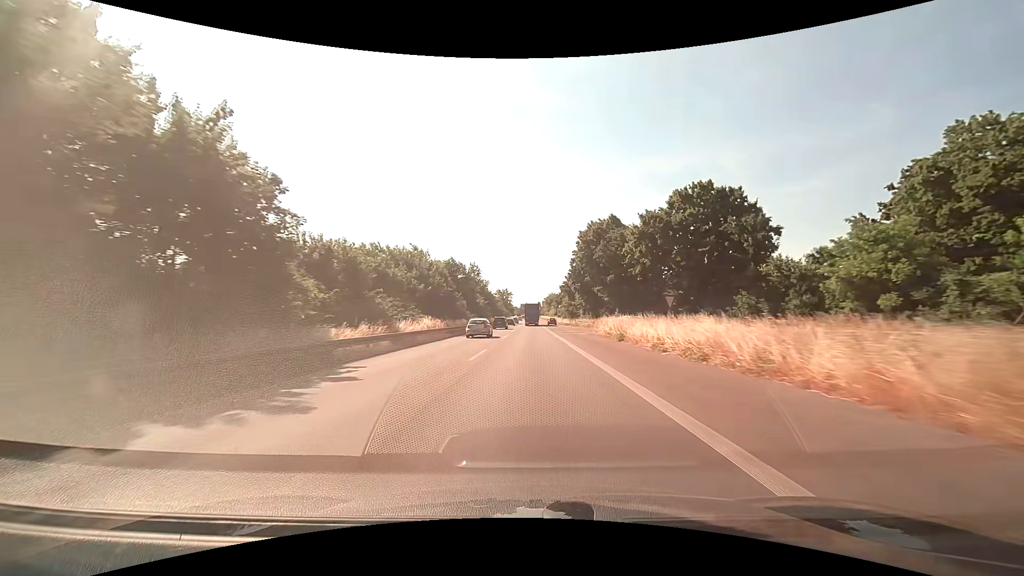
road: trunk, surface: asphalt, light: Day
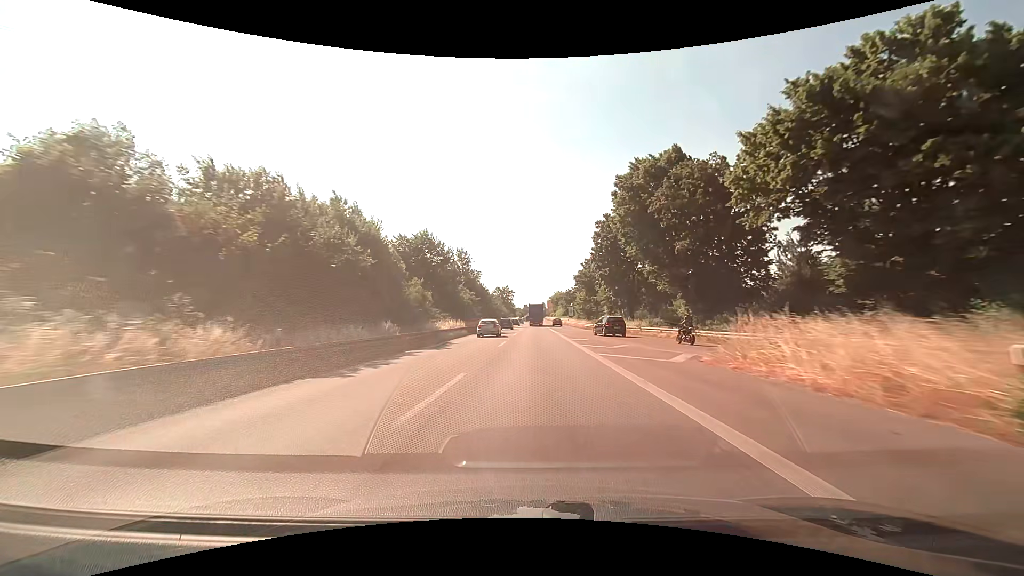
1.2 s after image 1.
(-0.2, +27.9) m; -1°
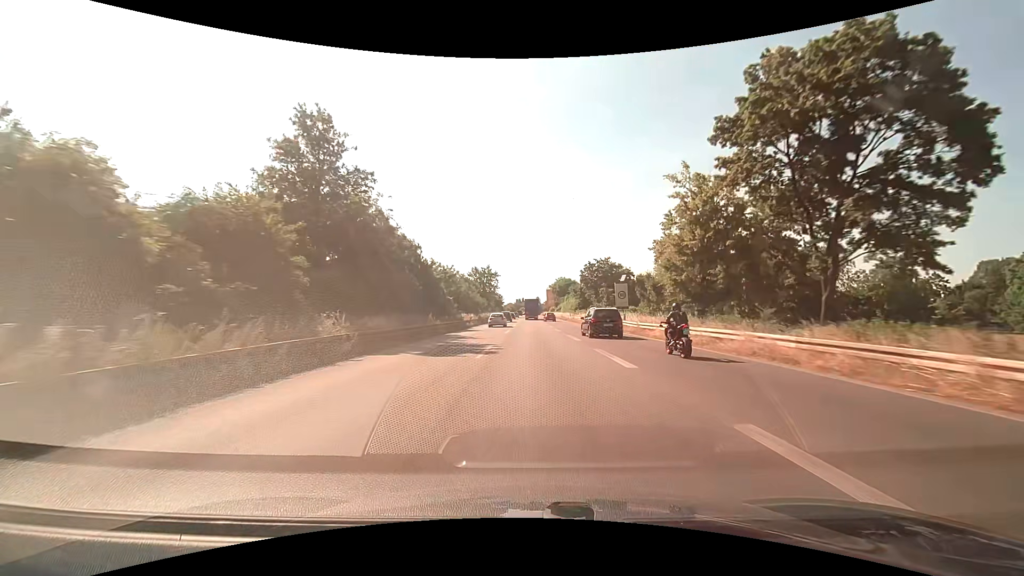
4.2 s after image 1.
(+0.4, +64.9) m; +1°
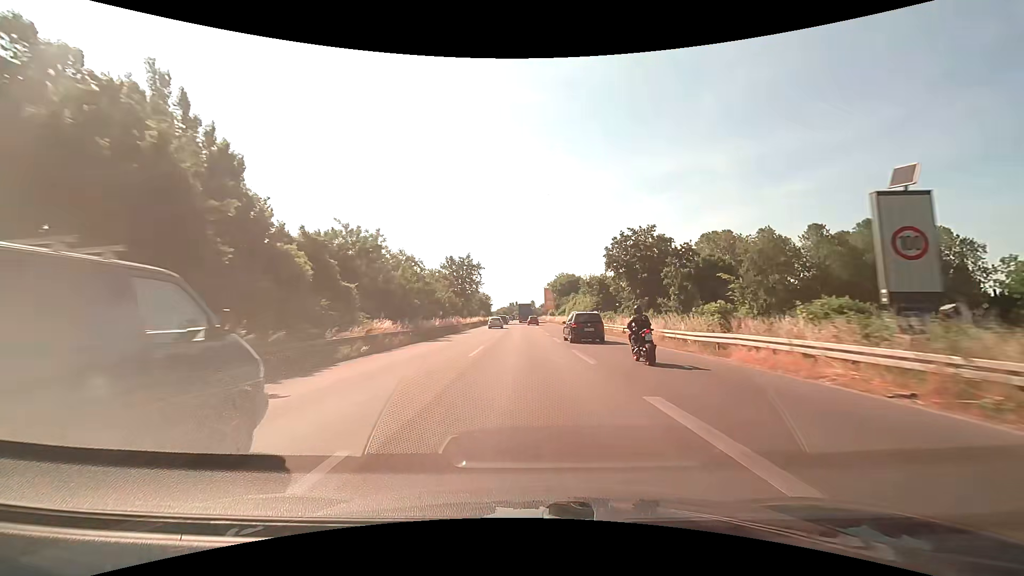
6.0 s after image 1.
(+0.3, +33.6) m; 0°
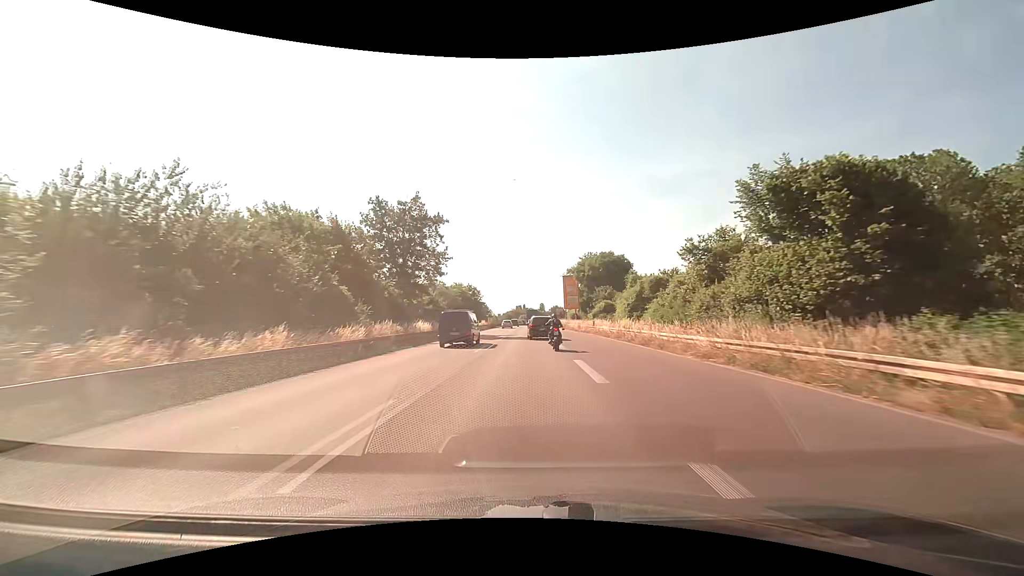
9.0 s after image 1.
(+0.1, +51.6) m; -1°
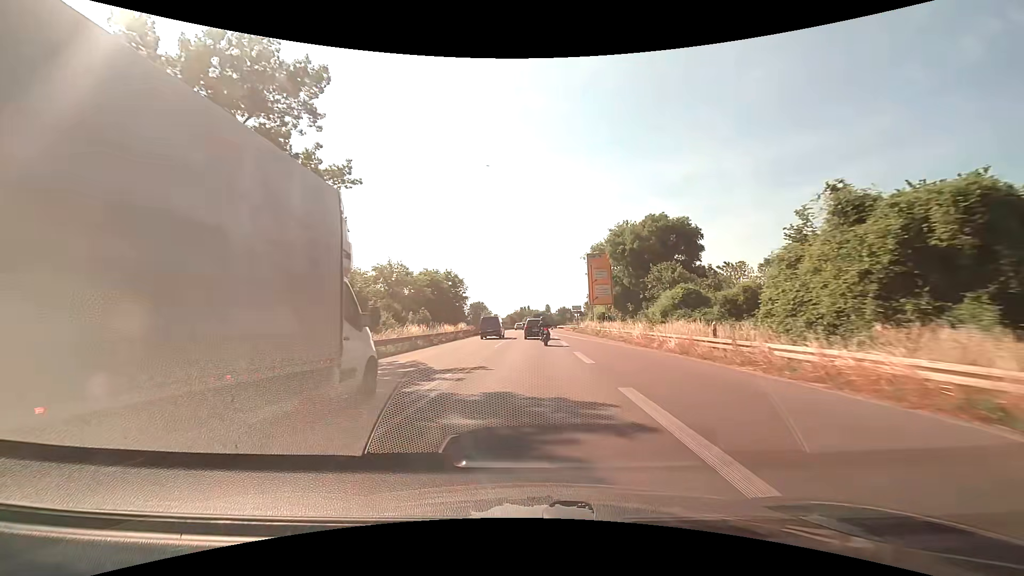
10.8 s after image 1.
(+0.3, +30.9) m; 0°
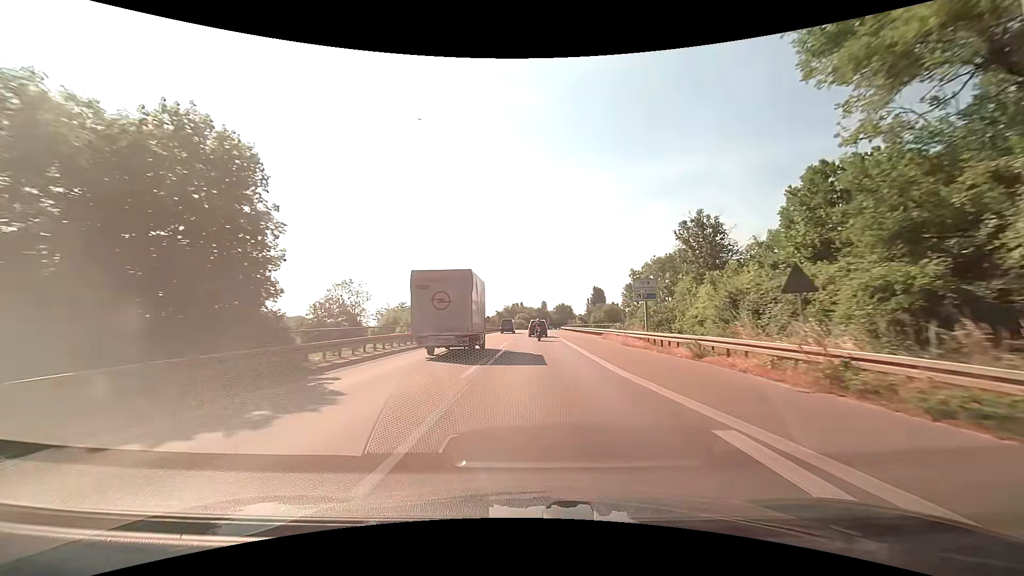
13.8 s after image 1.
(+0.4, +51.9) m; 0°
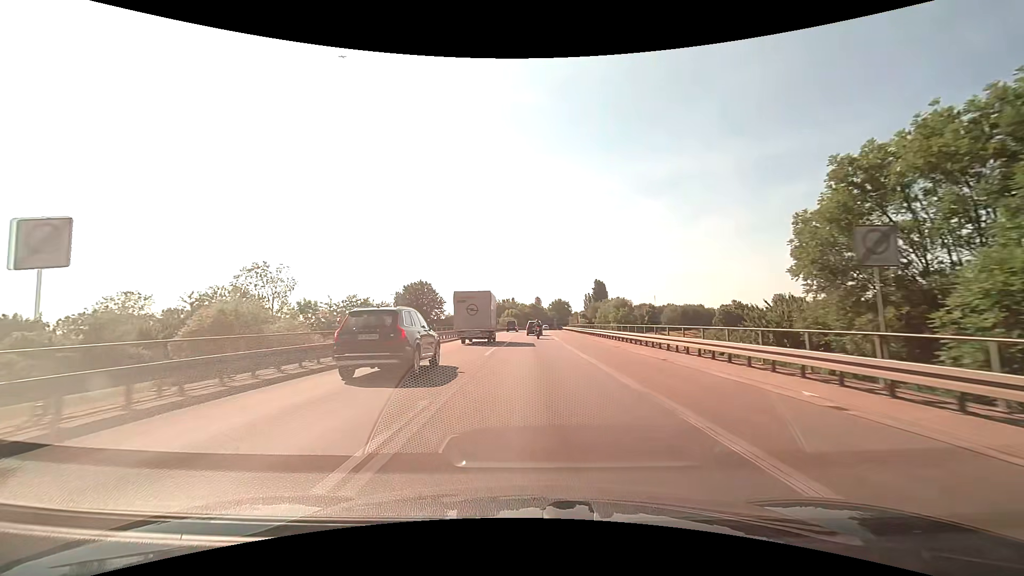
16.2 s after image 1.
(+0.7, +41.4) m; +1°
